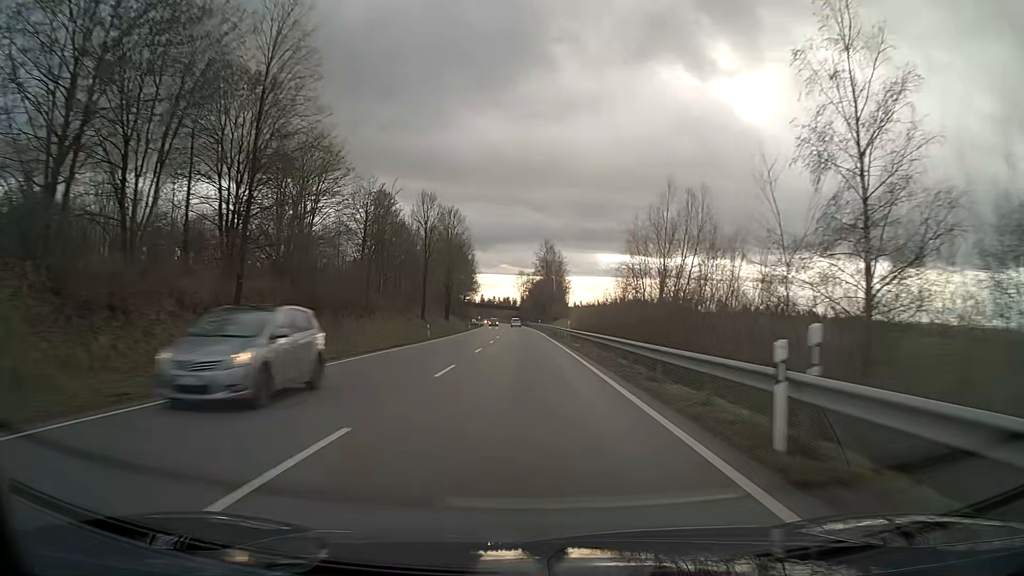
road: primary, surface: asphalt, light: Day
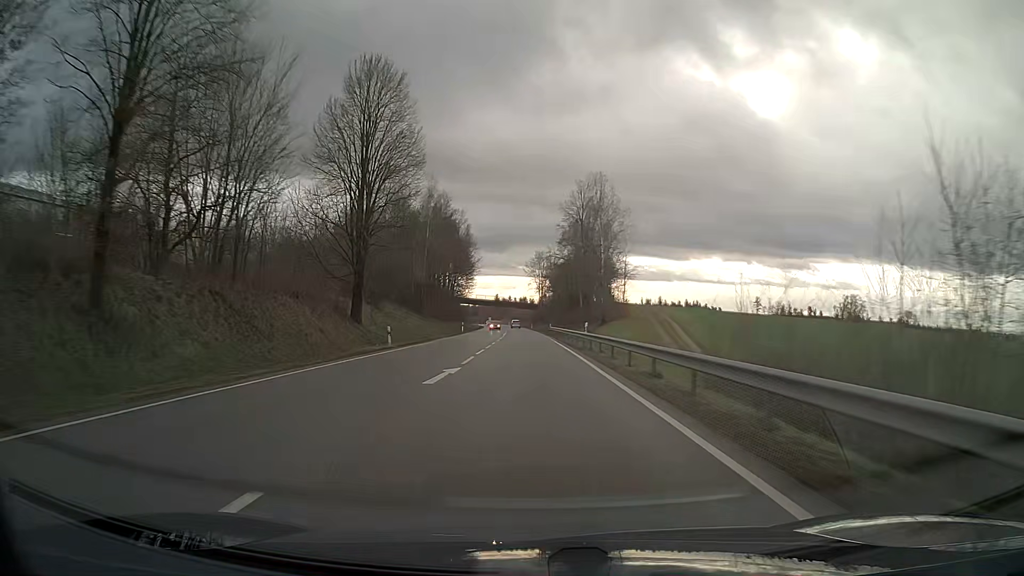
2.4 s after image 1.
(-0.8, +63.0) m; -1°
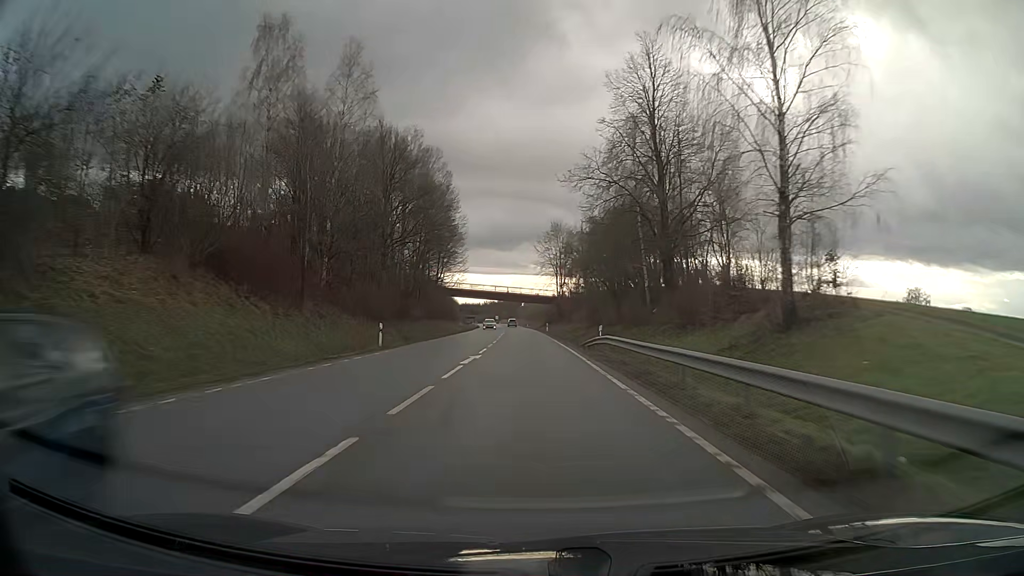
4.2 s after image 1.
(-0.5, +47.4) m; -1°
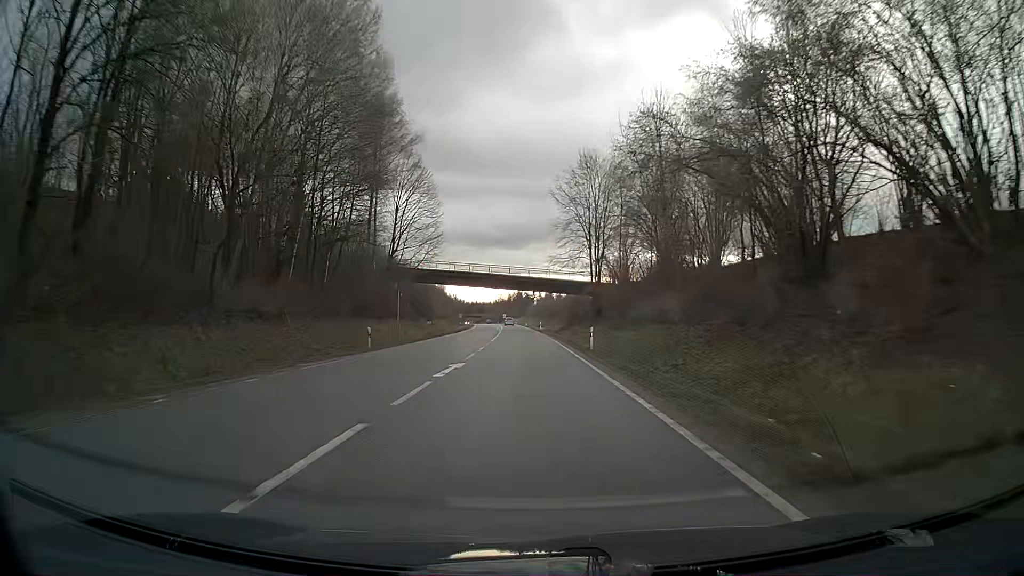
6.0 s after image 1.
(-0.4, +47.4) m; -1°
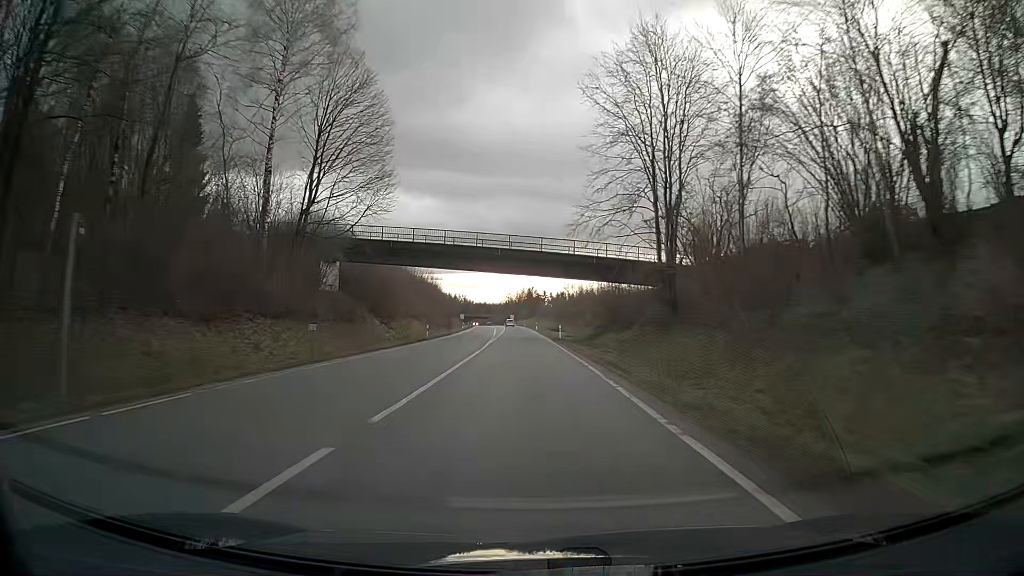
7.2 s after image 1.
(-0.2, +31.6) m; -1°
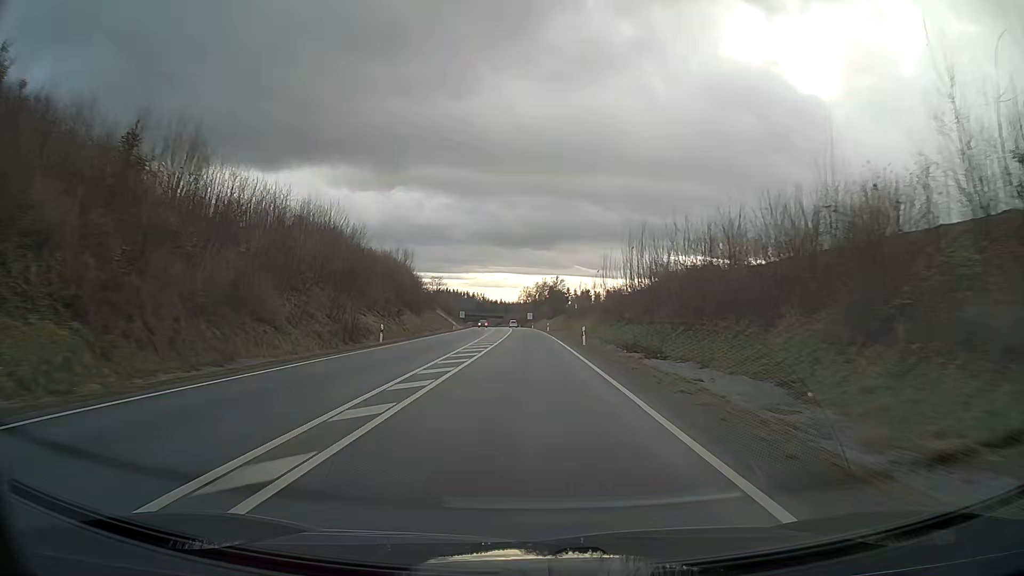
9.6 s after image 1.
(-1.0, +63.1) m; -2°
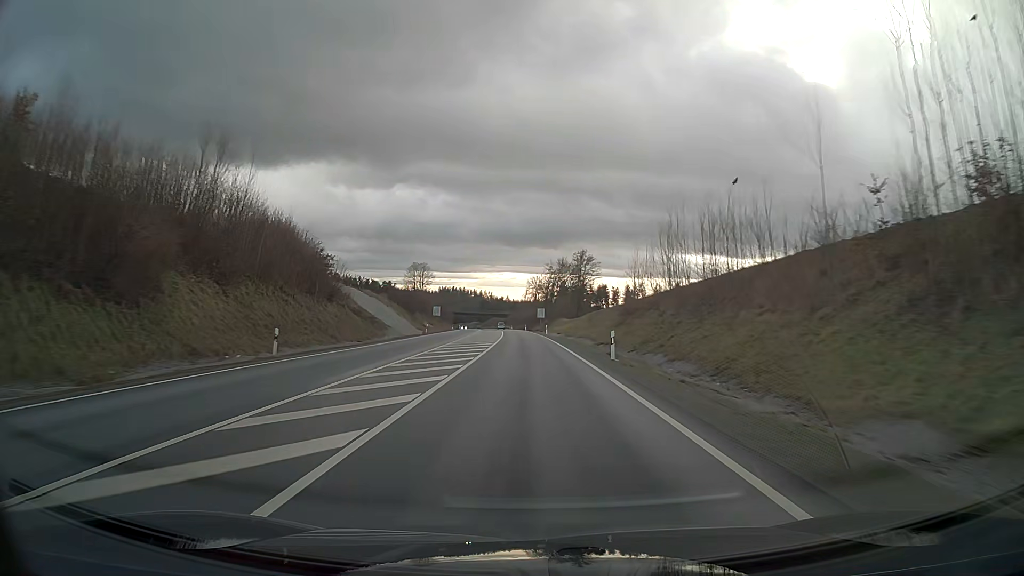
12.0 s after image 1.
(-0.5, +63.2) m; -1°
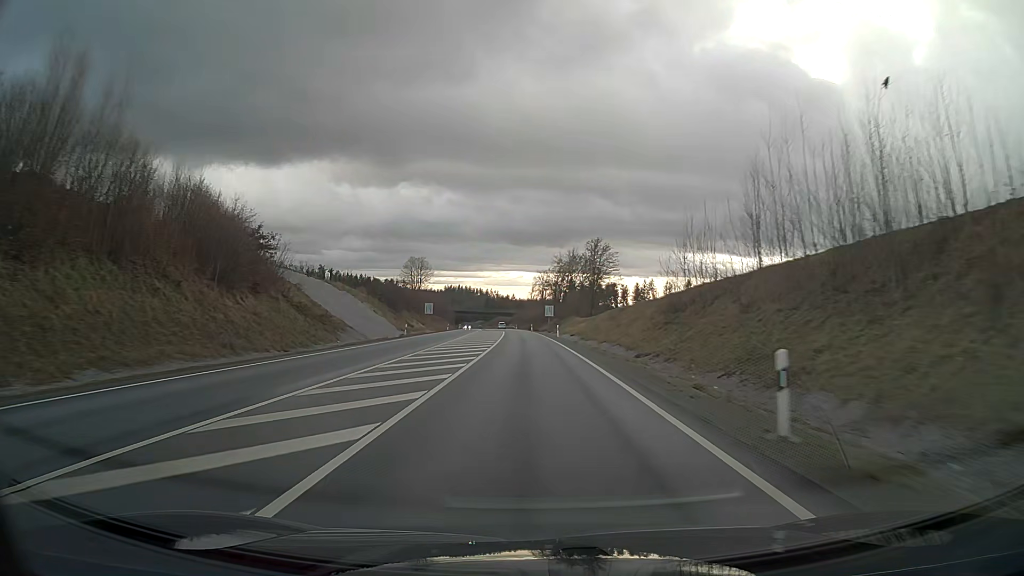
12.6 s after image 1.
(-0.1, +15.8) m; 0°
(0, +10) (0, +20) (0, +30) (0, +40) (-1, +50) (-1, +60) (-1, +70) (-2, +80) (-2, +90) (-3, +100) m
